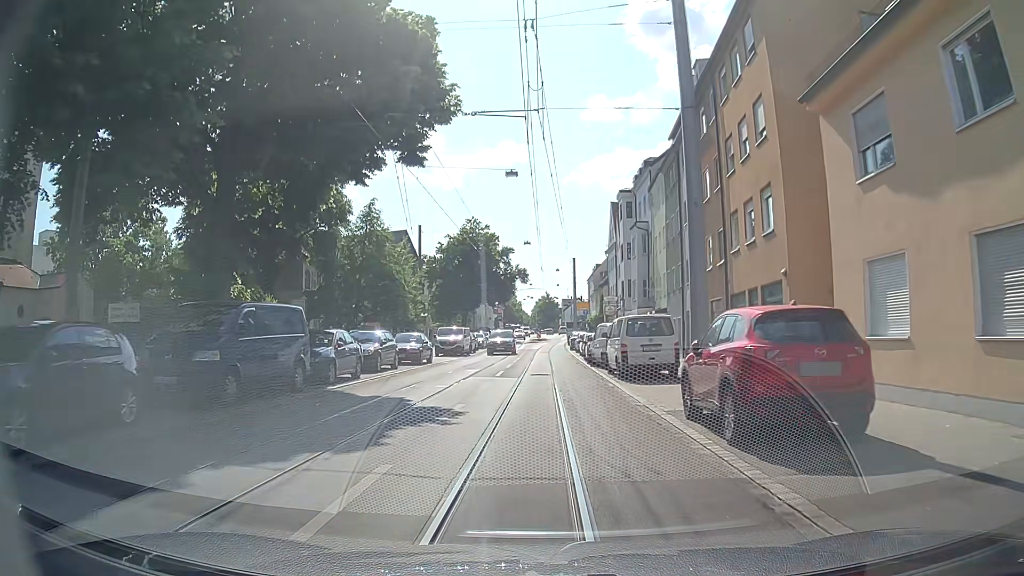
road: tertiary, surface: asphalt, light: Day
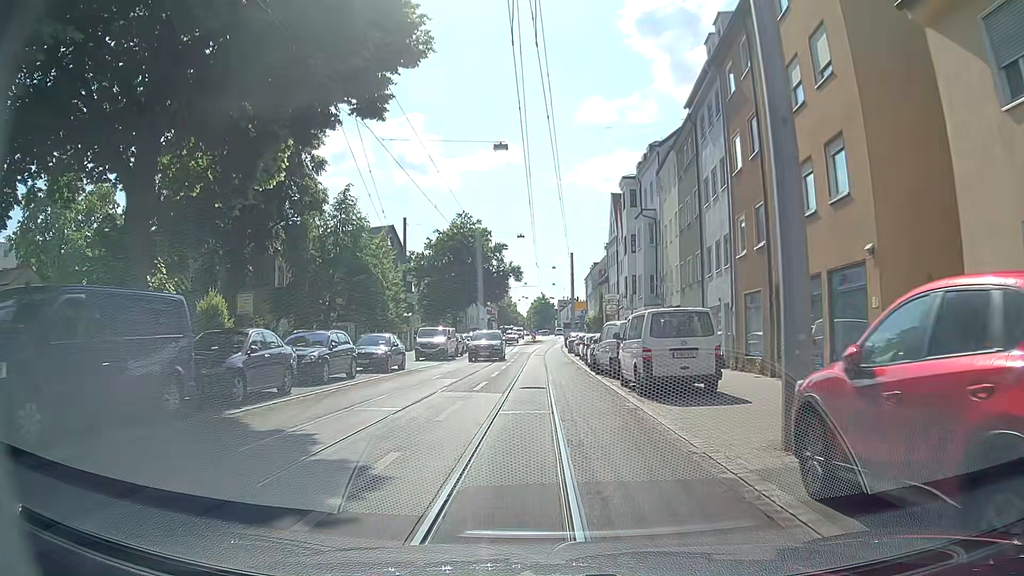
(0.0, +5.5) m; 0°
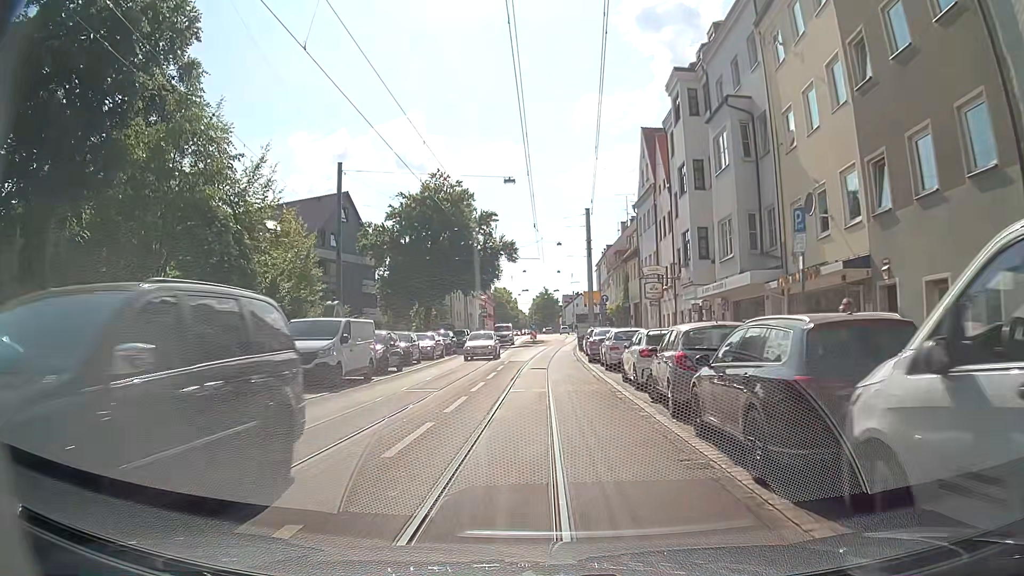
(0.0, +21.5) m; 0°
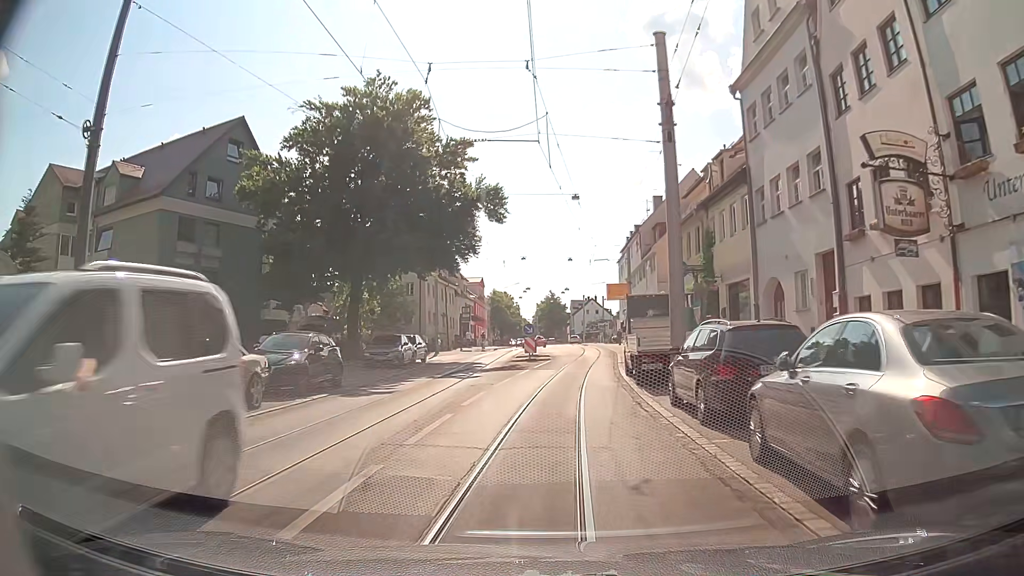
(-0.1, +26.3) m; -1°
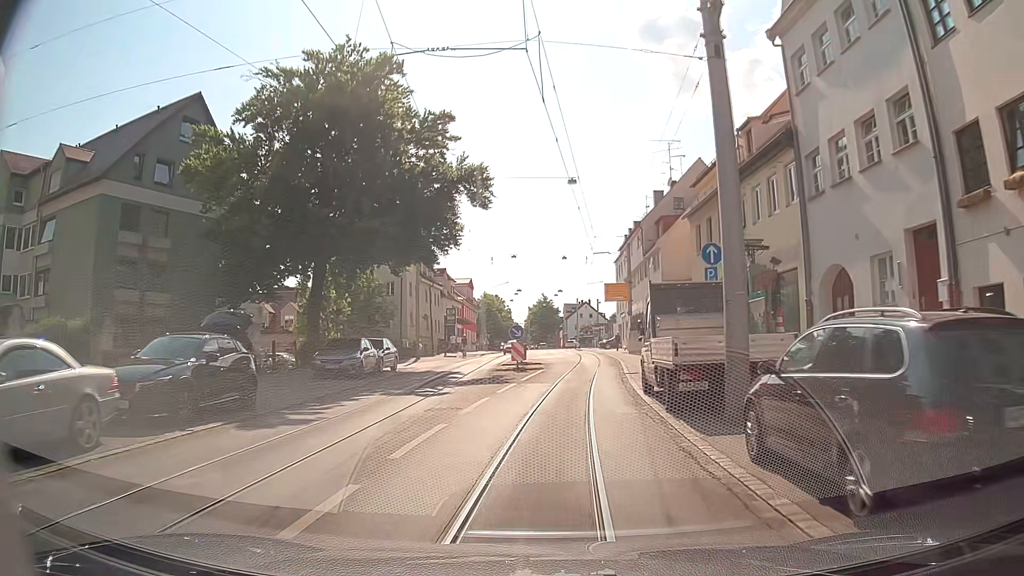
(0.0, +5.4) m; 0°
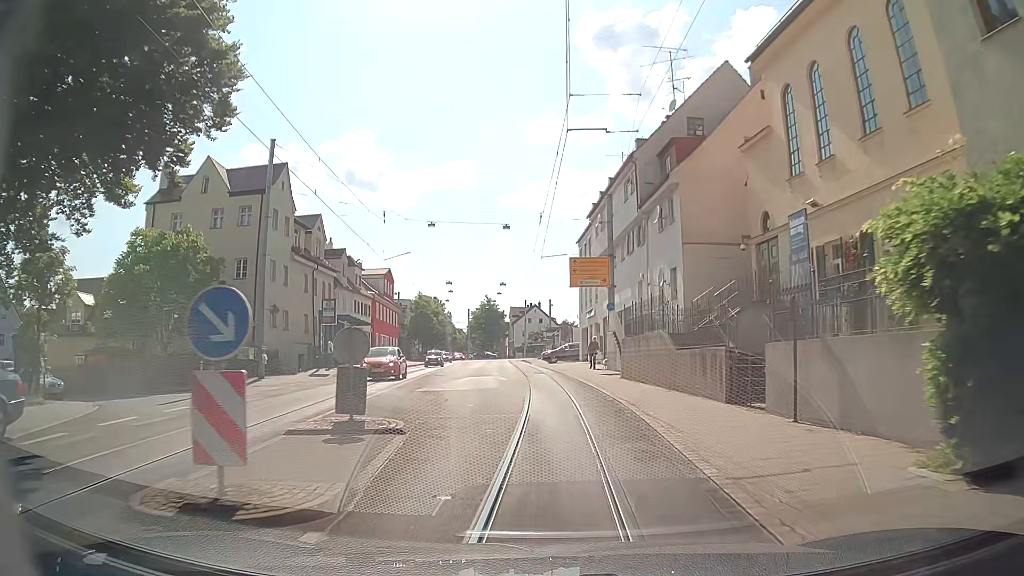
(+1.2, +22.3) m; +4°
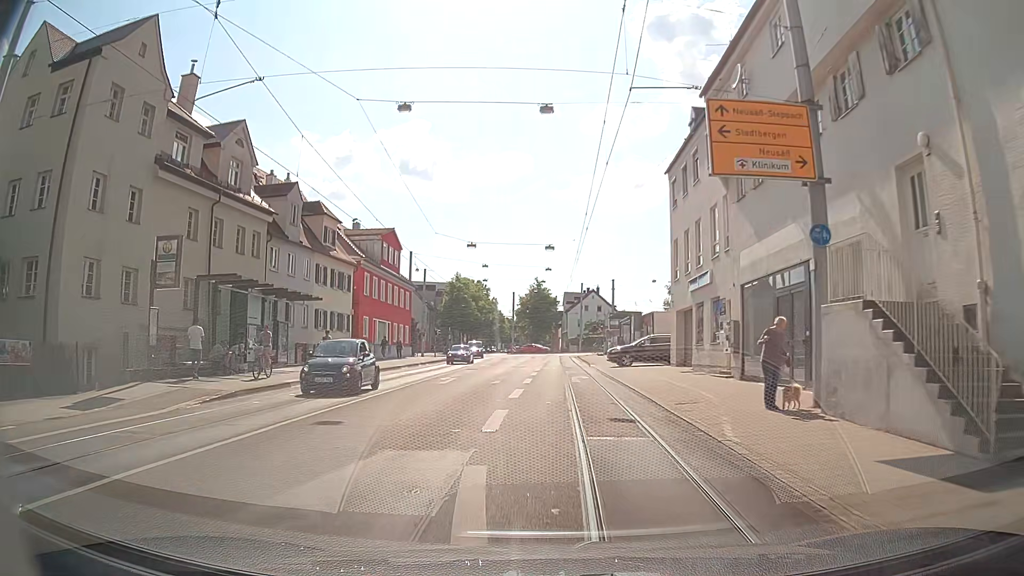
(-0.4, +22.1) m; -4°
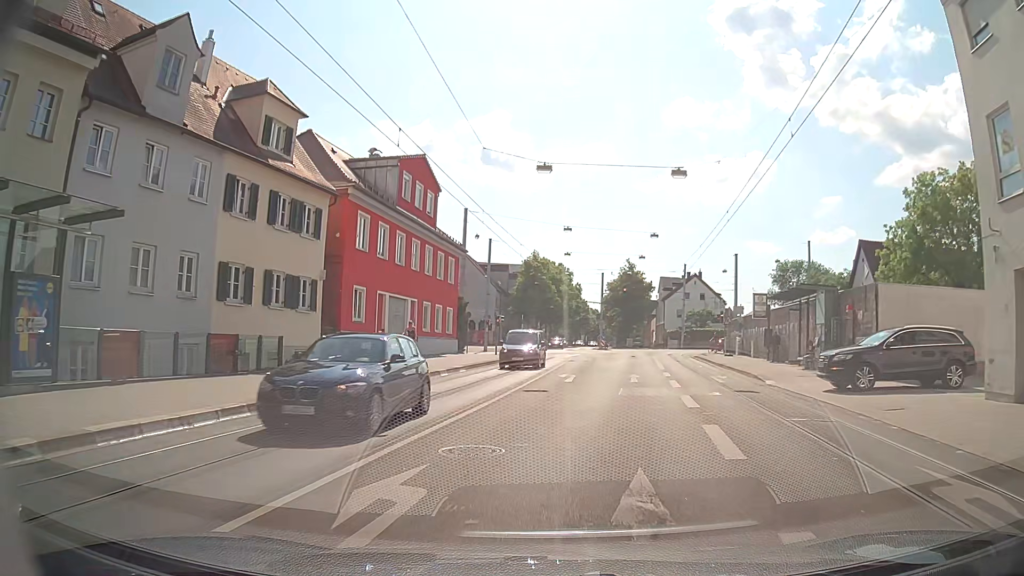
(-1.4, +20.5) m; -7°
